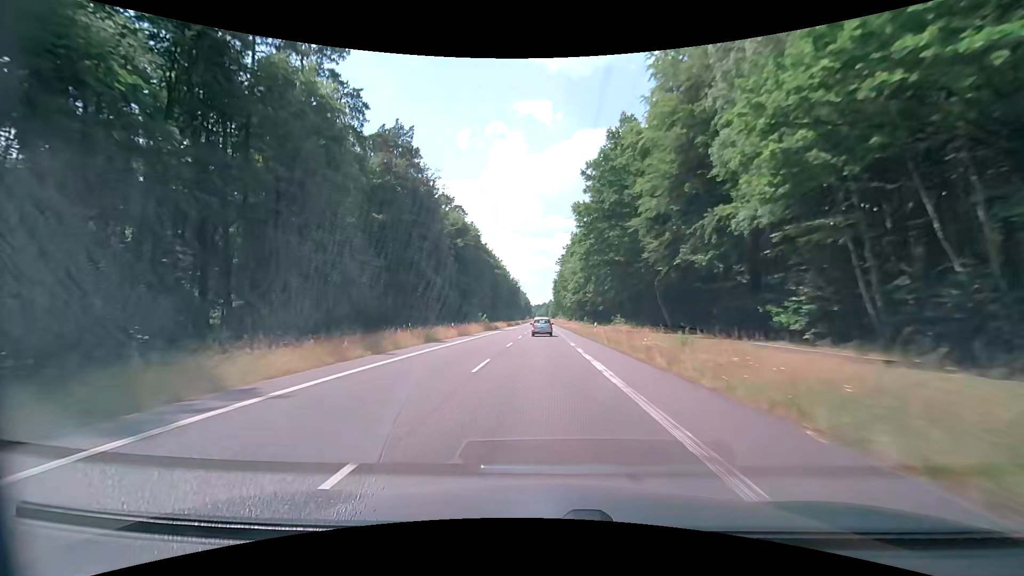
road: secondary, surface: asphalt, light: Day
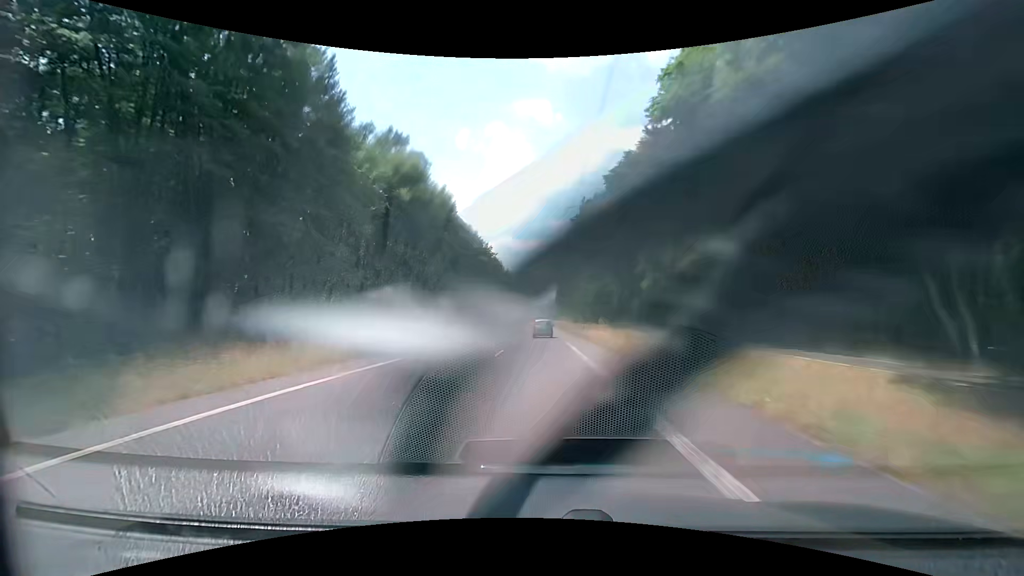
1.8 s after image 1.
(0.0, +41.4) m; 0°
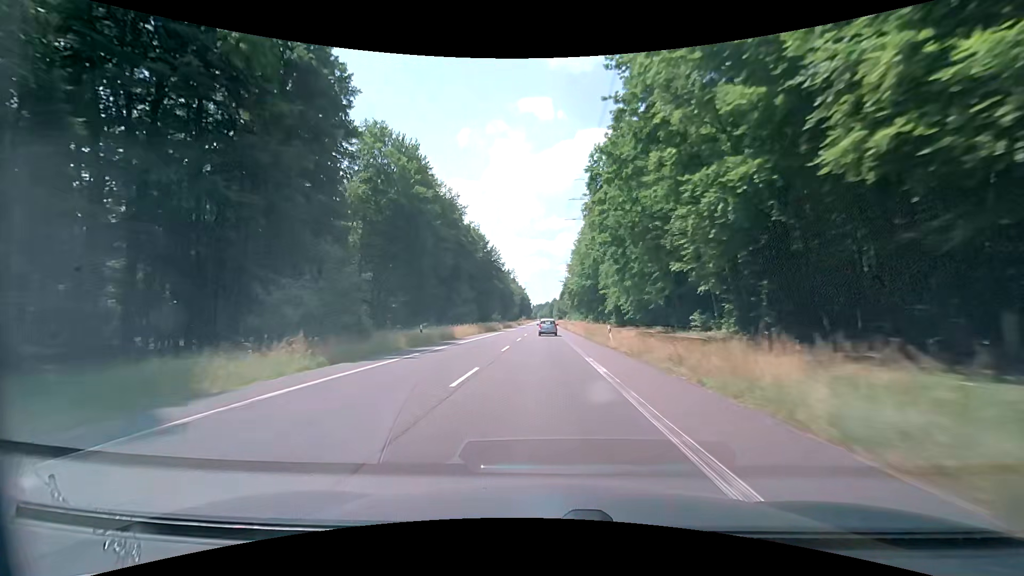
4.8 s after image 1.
(-0.3, +69.3) m; 0°
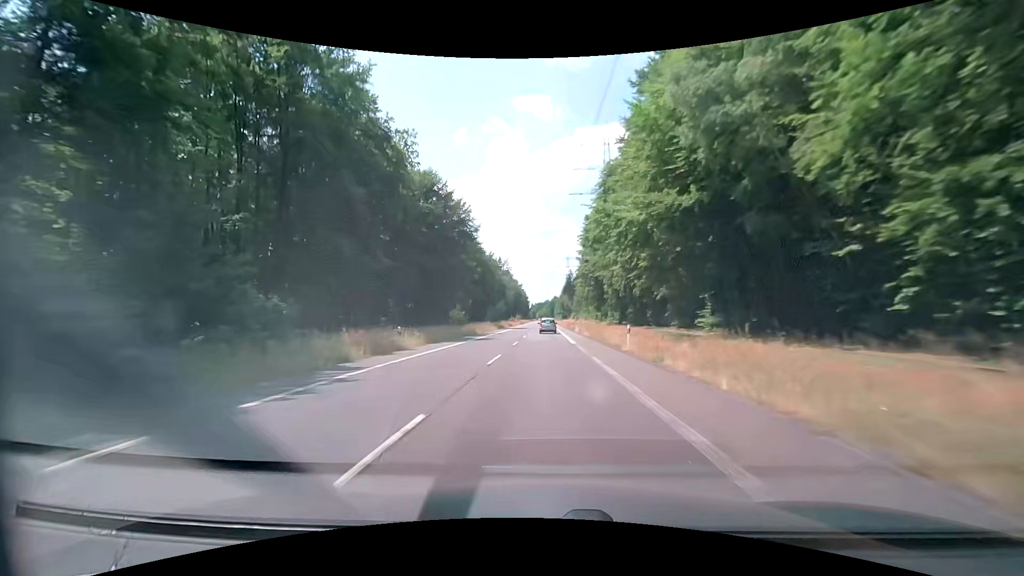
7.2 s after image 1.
(-0.1, +54.9) m; 0°
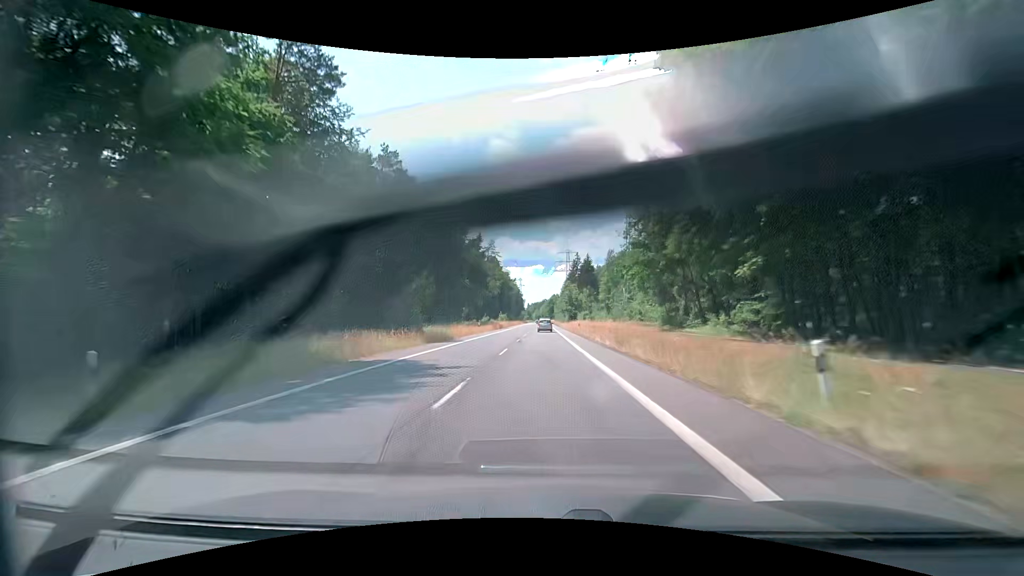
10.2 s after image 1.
(+0.1, +67.6) m; 0°
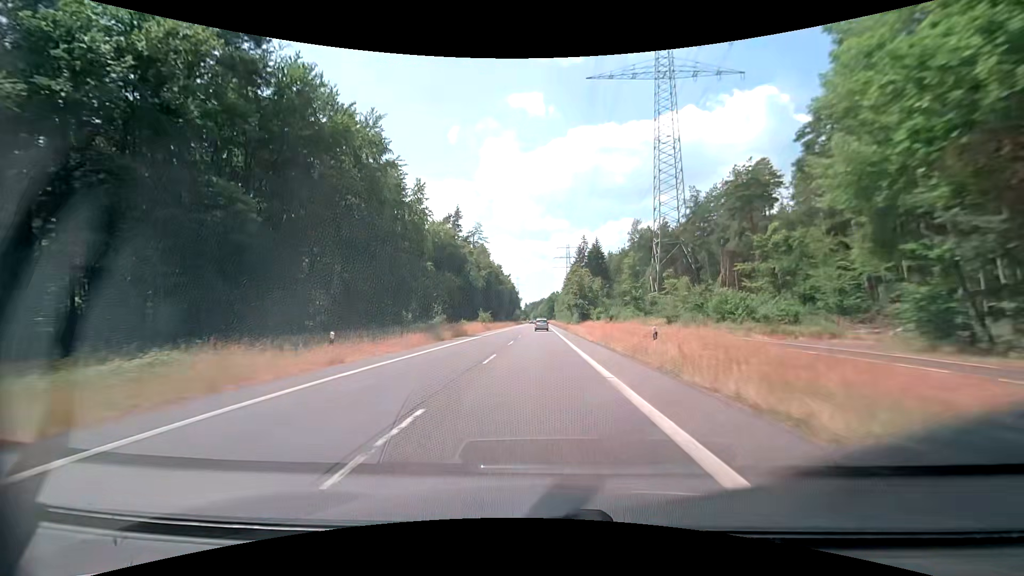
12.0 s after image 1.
(+0.4, +40.0) m; +1°
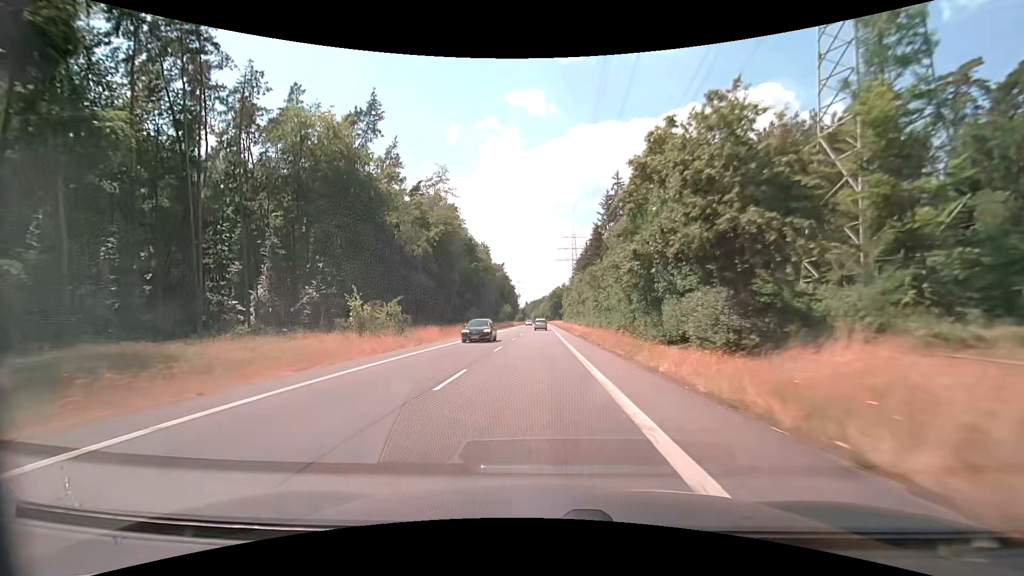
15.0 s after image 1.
(0.0, +65.9) m; 0°
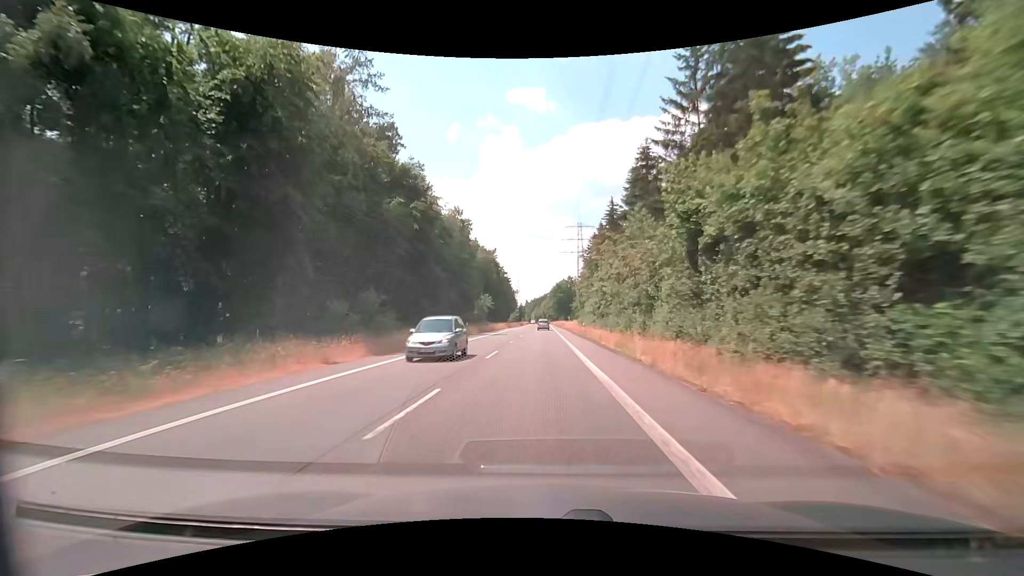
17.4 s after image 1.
(-0.1, +51.9) m; 0°
(0, +10) (0, +20) (0, +30) (0, +40) (0, +50) (0, +60) (0, +70) (0, +80) (0, +90) (0, +100) m
